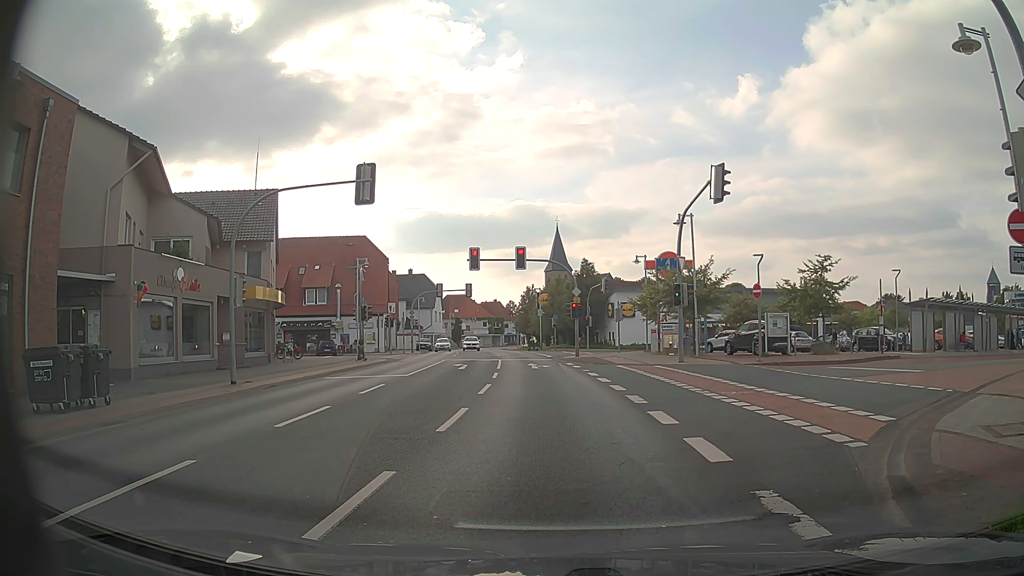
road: primary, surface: asphalt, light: Day
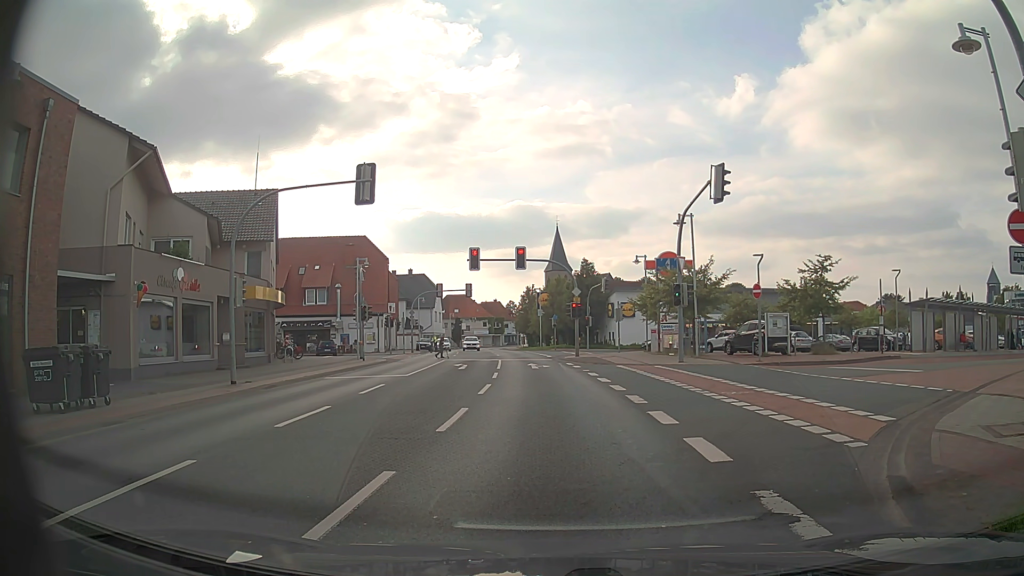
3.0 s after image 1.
(0.0, 0.0) m; 0°
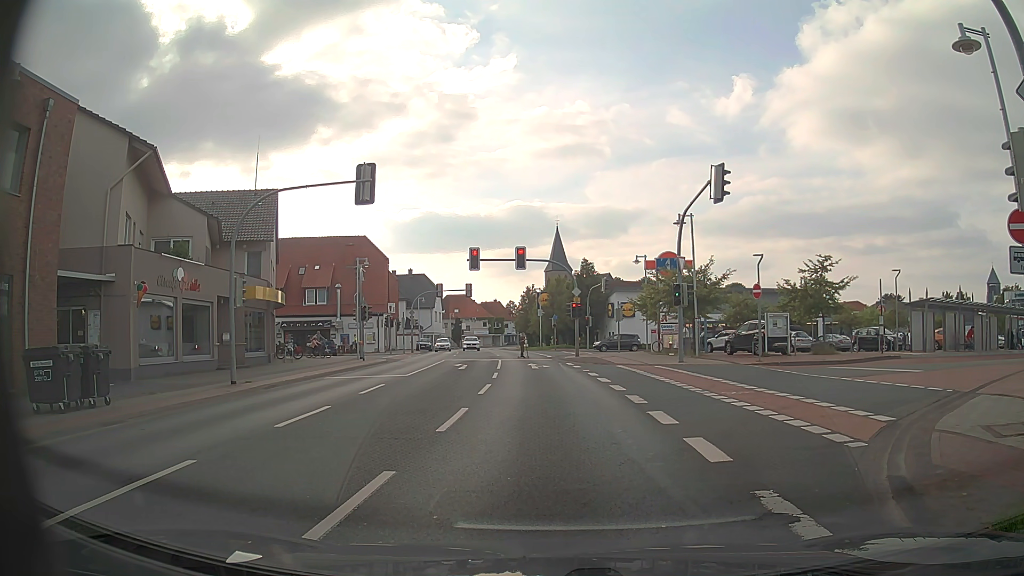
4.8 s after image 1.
(0.0, 0.0) m; 0°
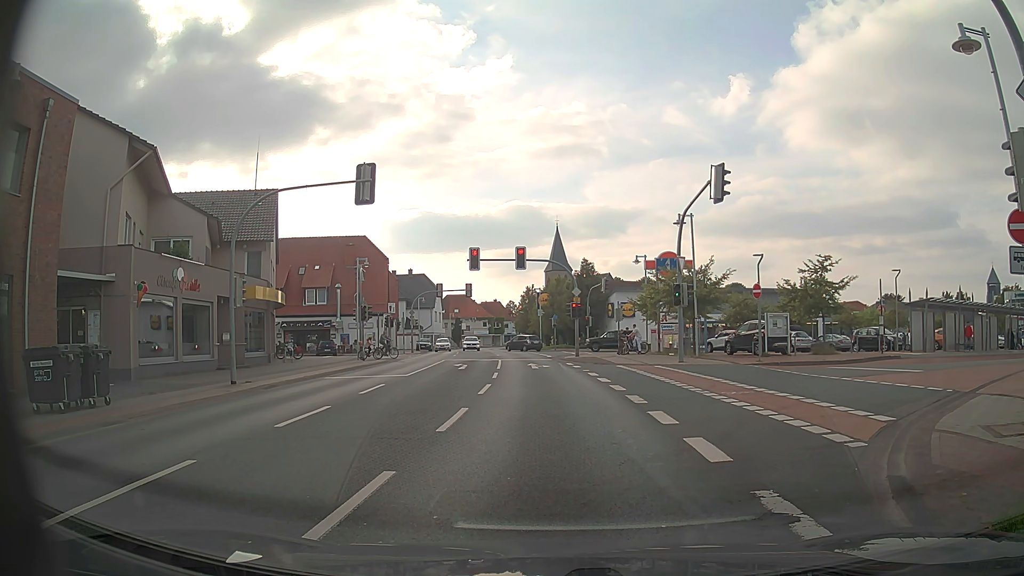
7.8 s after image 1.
(0.0, 0.0) m; 0°
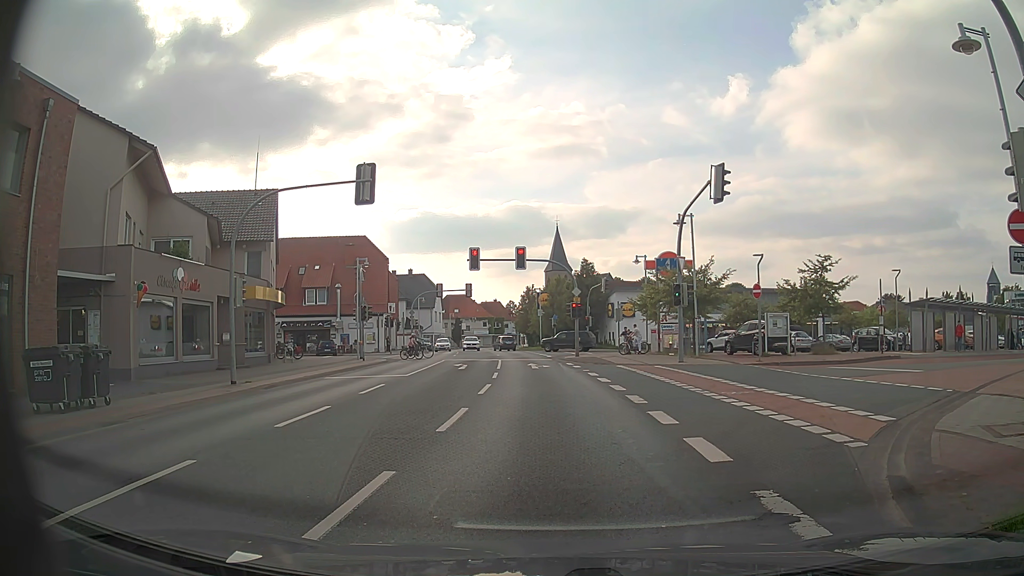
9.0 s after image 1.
(0.0, 0.0) m; 0°
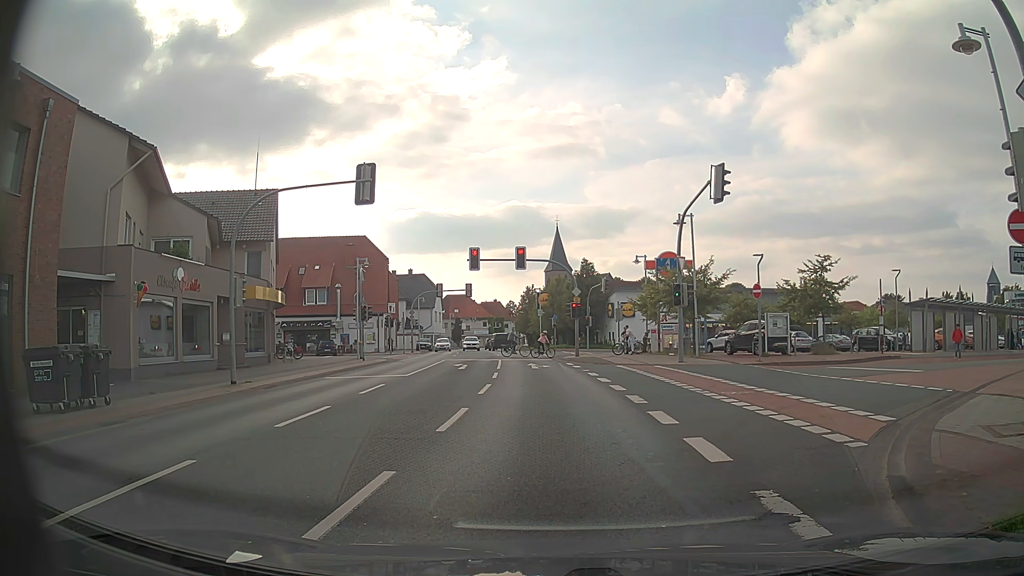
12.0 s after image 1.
(0.0, 0.0) m; 0°
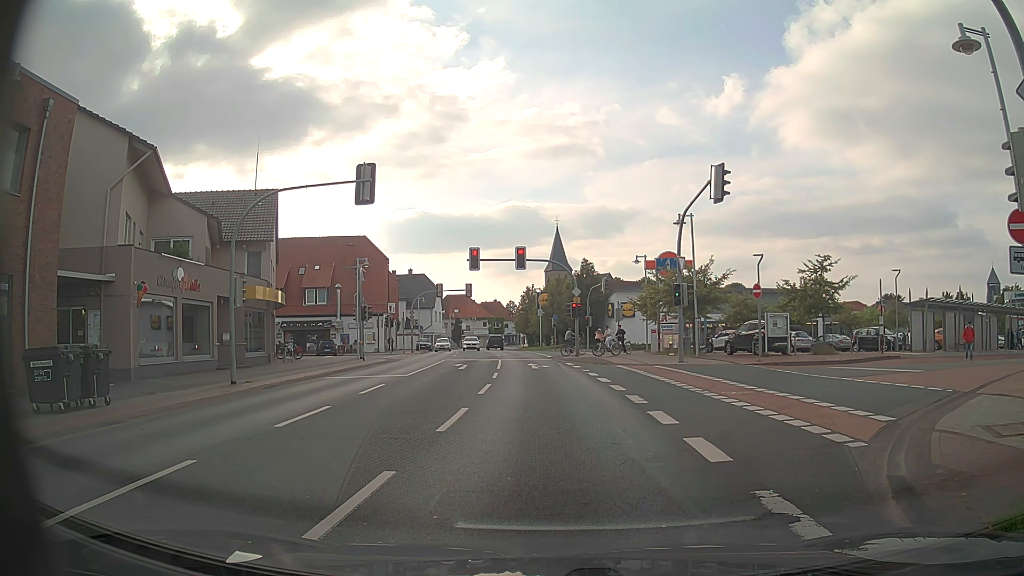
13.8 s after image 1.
(0.0, 0.0) m; 0°
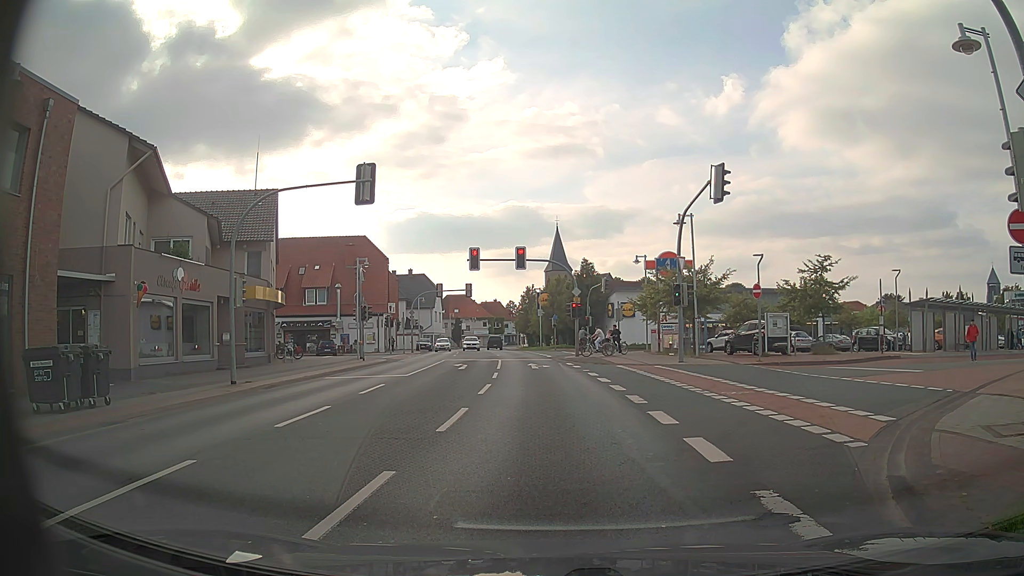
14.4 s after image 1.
(0.0, 0.0) m; 0°
(0, +10) (-1, +20) (-2, +30) (-3, +40) (-4, +50) (-6, +60) (-8, +70) (-9, +79) (-11, +89) (-12, +99) m
